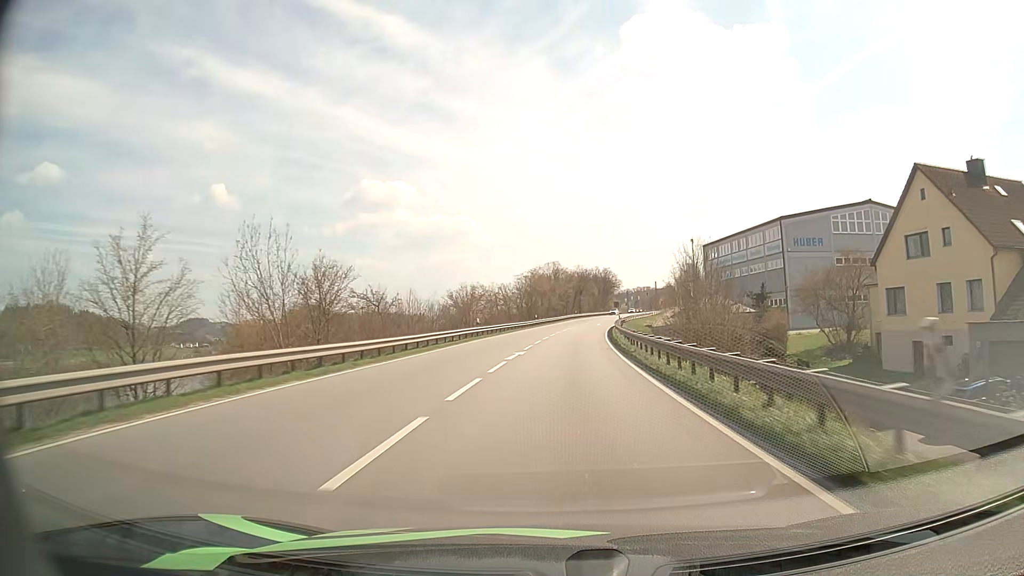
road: primary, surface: asphalt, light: Day
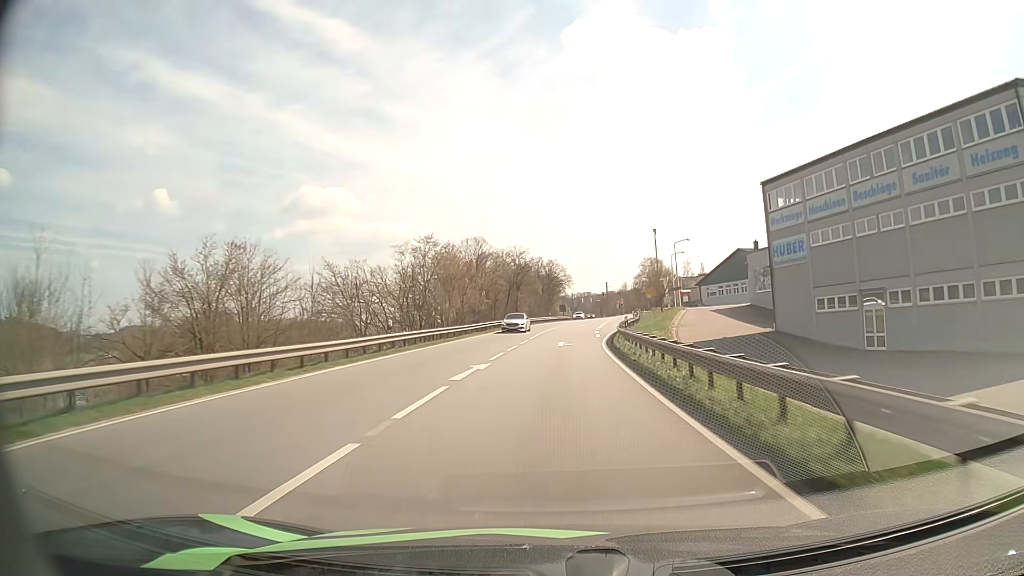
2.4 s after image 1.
(+2.4, +49.9) m; +5°
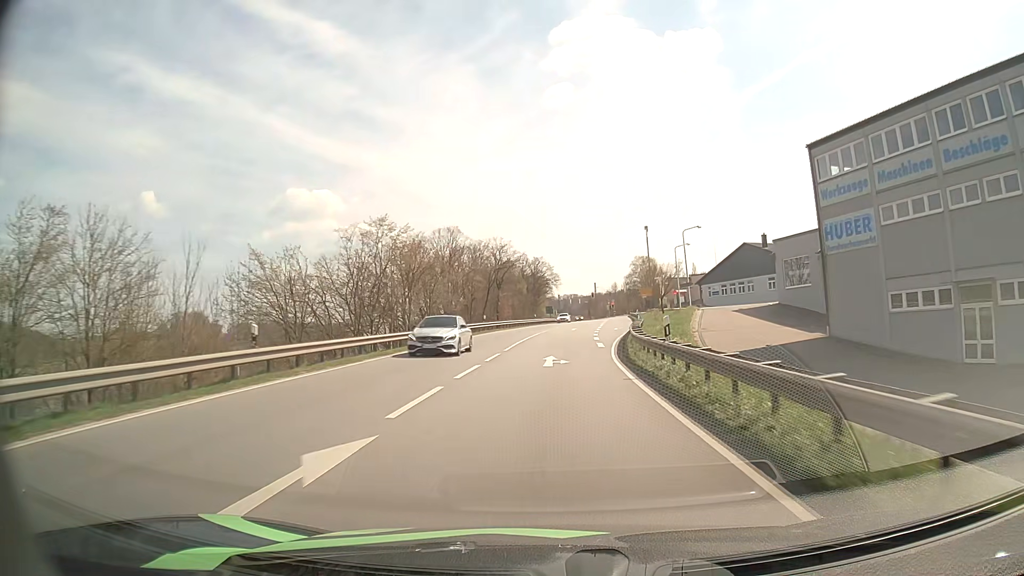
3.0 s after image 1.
(+0.1, +11.9) m; +1°
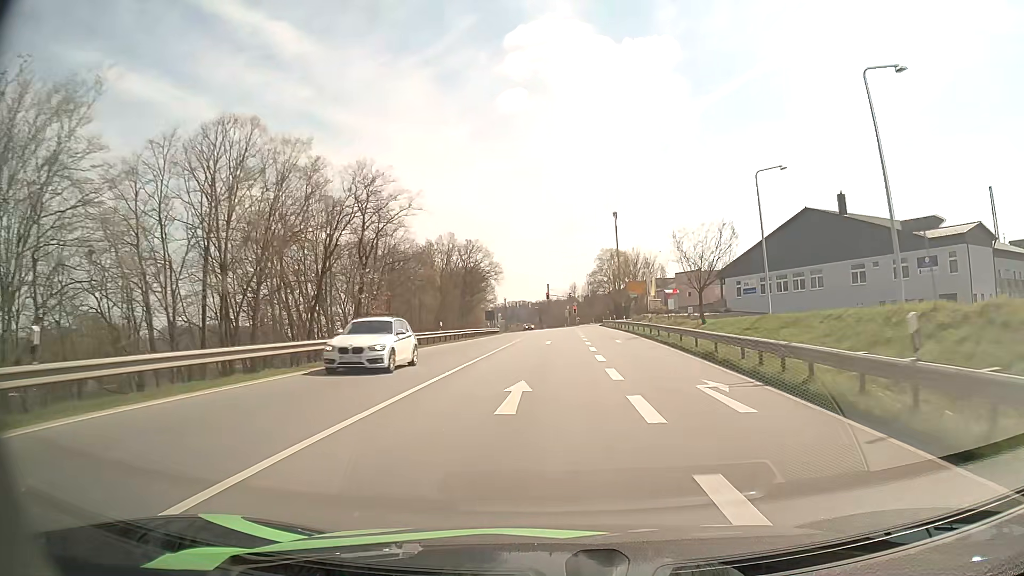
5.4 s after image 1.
(+1.7, +44.4) m; +4°
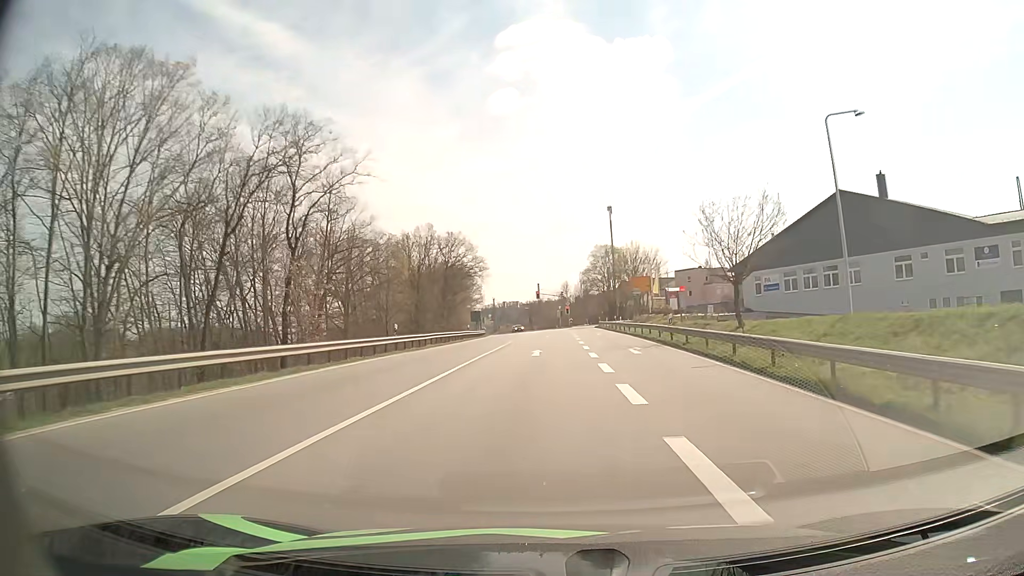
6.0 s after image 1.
(+0.1, +10.2) m; +1°
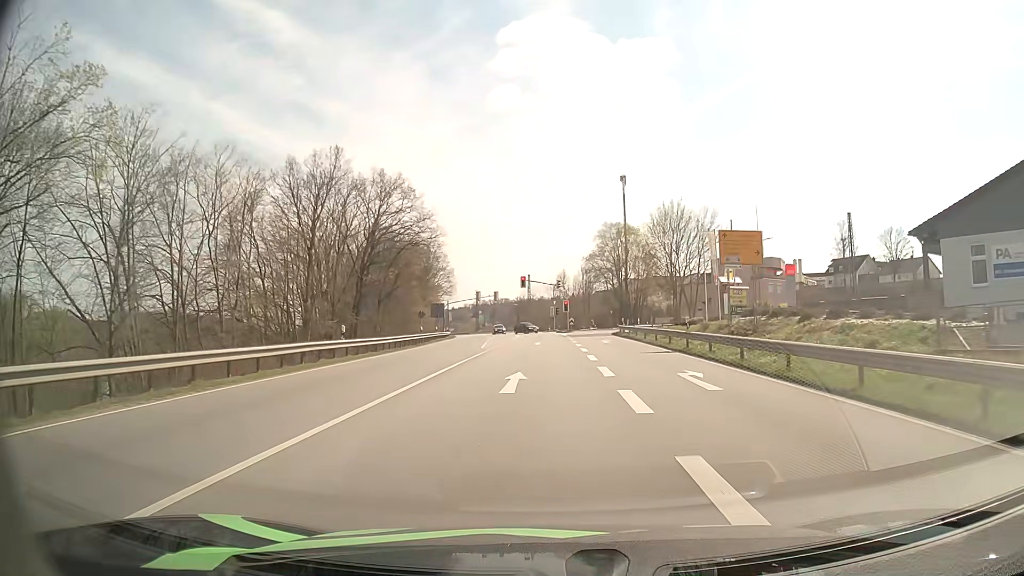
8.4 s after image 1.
(+0.5, +36.5) m; +1°
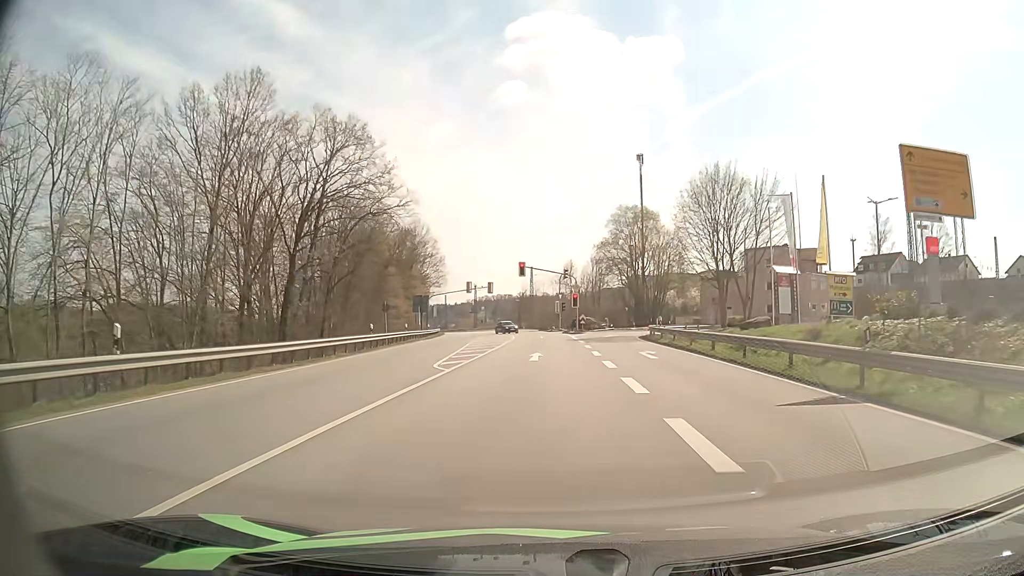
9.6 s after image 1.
(0.0, +15.5) m; 0°
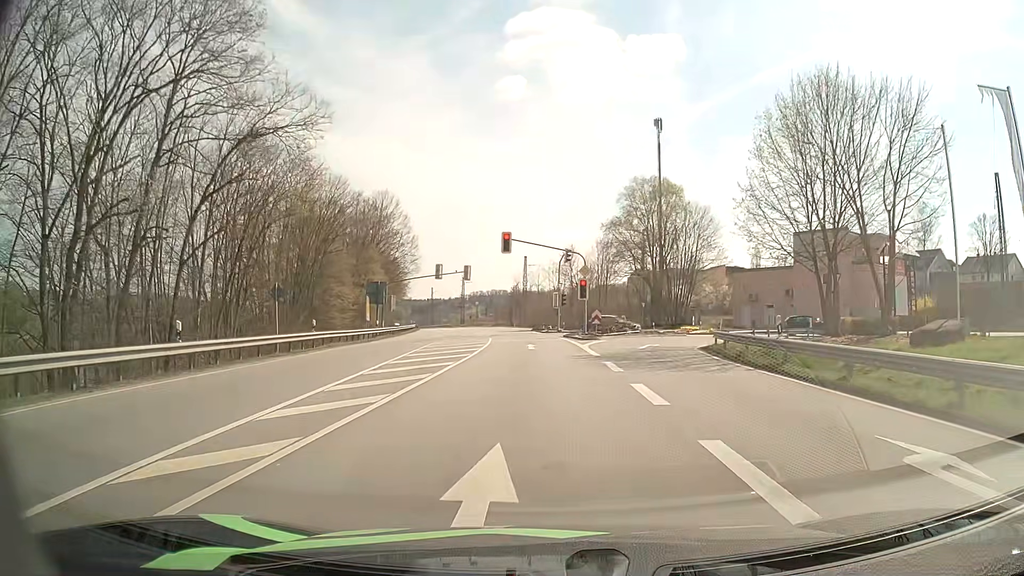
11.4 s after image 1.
(0.0, +19.2) m; +1°
(0, +10) (0, +20) (0, +30) (0, +40) (-1, +50) (-2, +60) (-3, +70) (-5, +80) (-6, +90) (-8, +99) m
